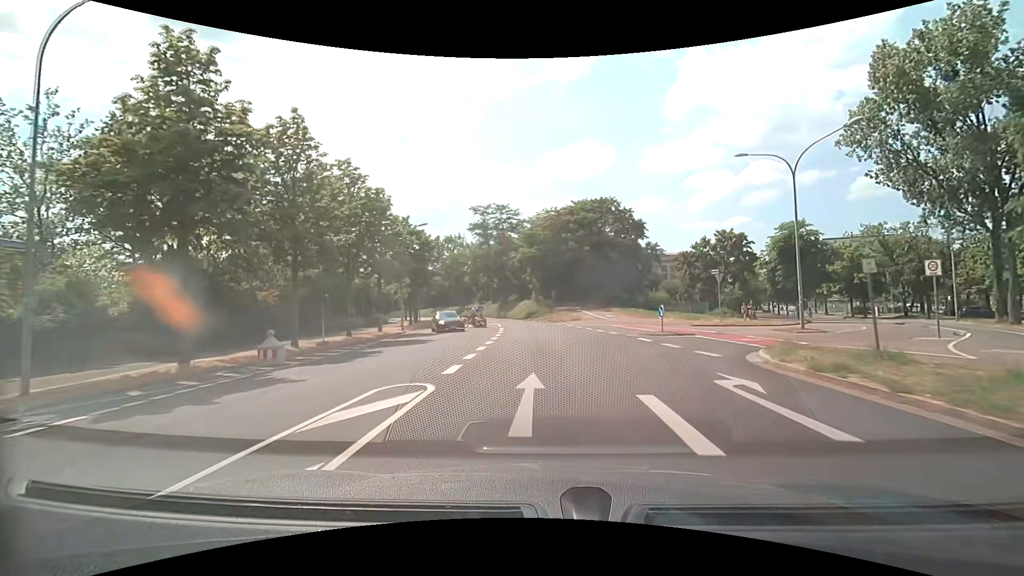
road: tertiary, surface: asphalt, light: Day
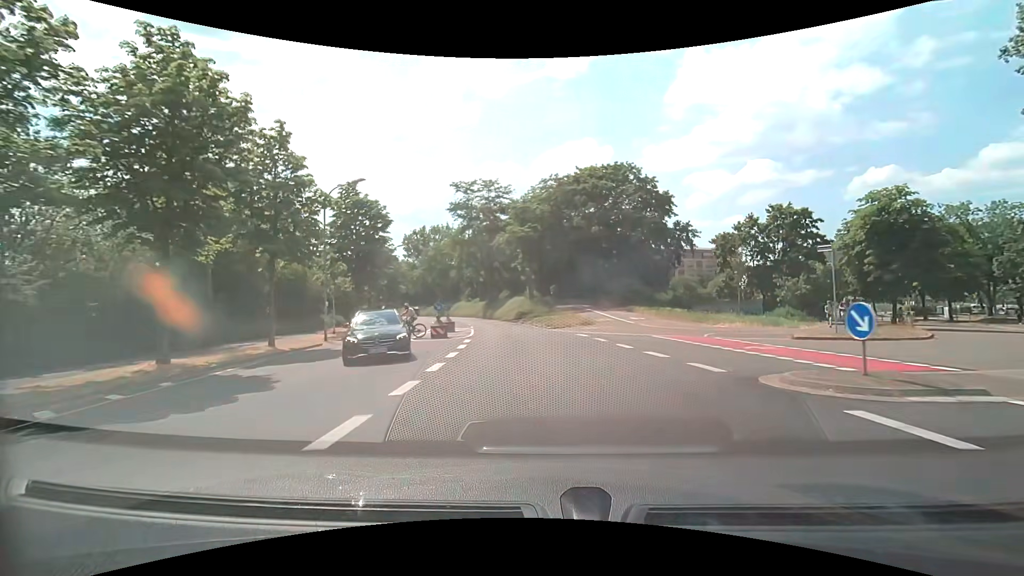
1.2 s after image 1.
(0.0, +14.6) m; 0°
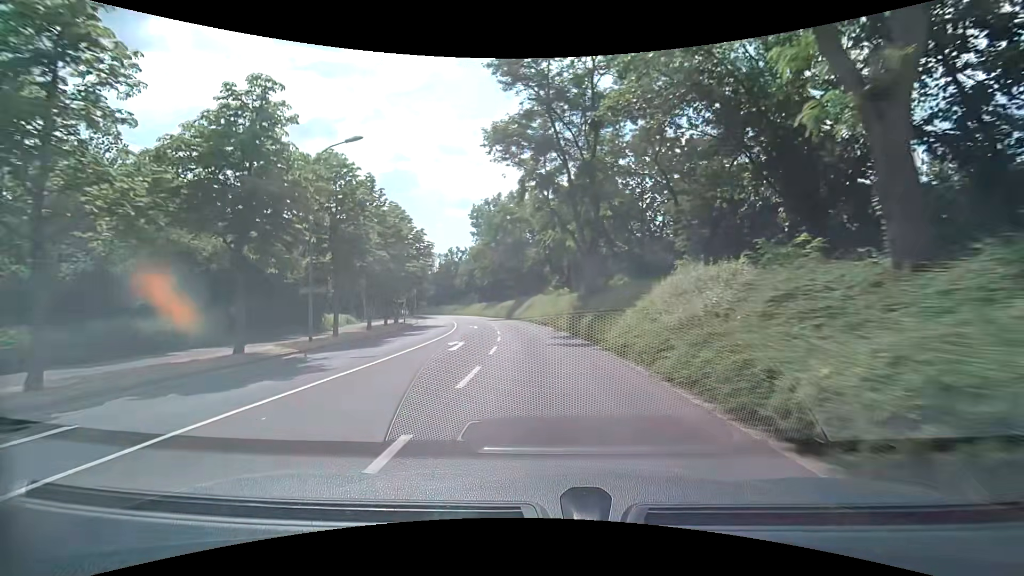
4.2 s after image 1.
(-4.0, +38.7) m; -12°
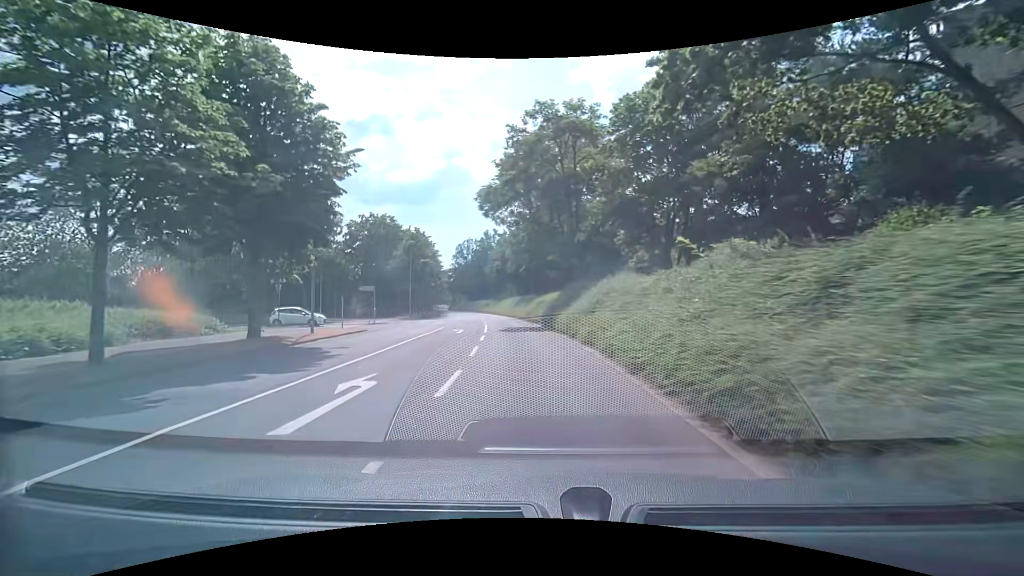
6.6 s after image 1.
(-1.4, +30.8) m; -6°
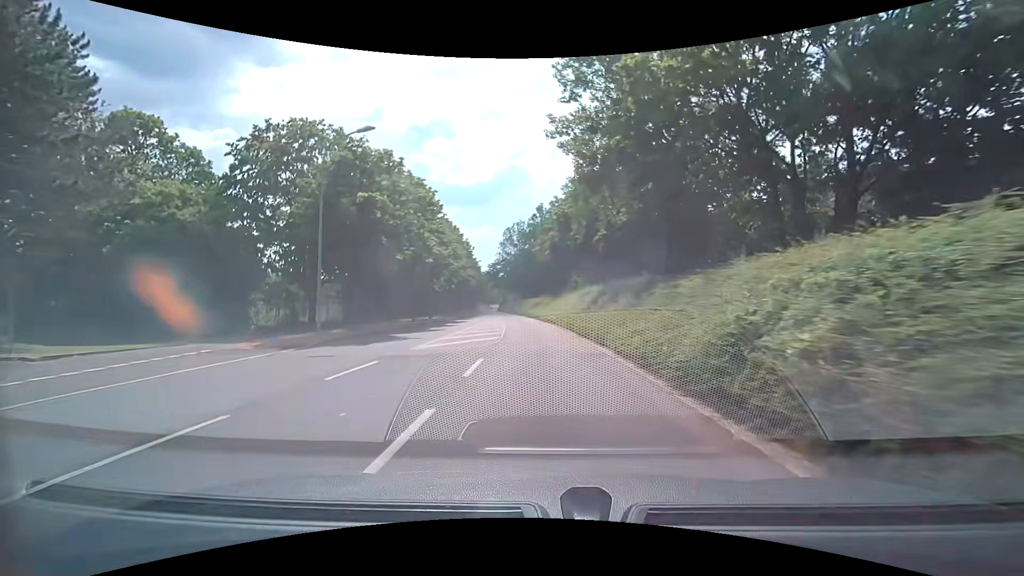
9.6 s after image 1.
(-2.5, +35.3) m; -7°
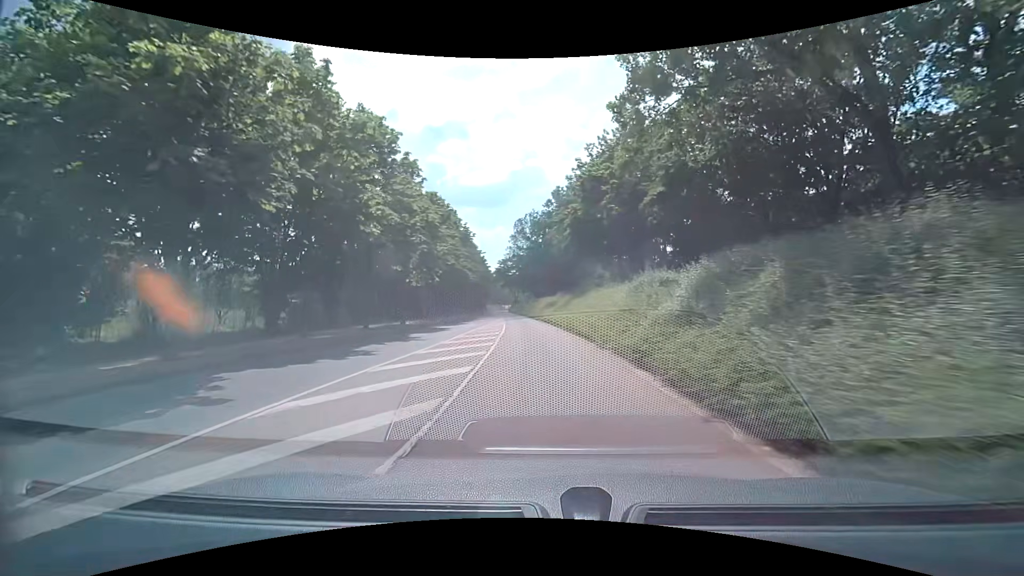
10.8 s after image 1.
(-0.1, +14.2) m; -2°
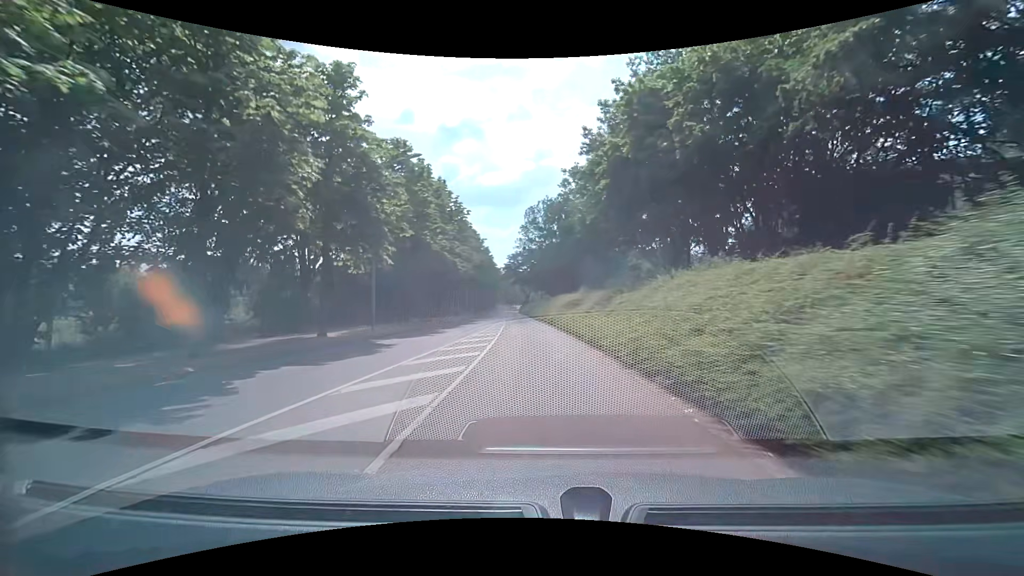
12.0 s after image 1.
(-0.2, +14.5) m; -1°
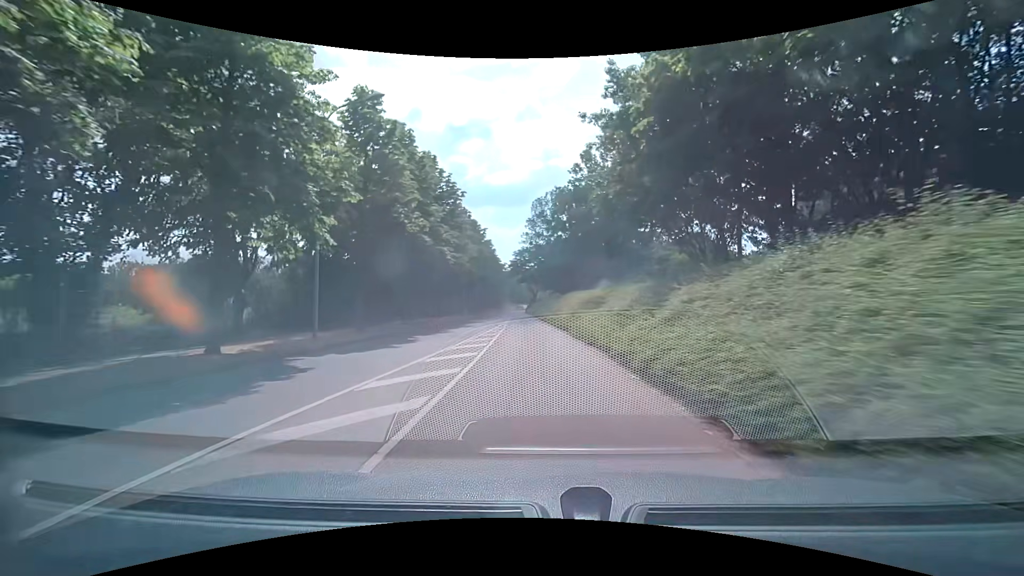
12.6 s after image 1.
(-0.1, +7.3) m; -1°
(0, +10) (0, +20) (-1, +30) (-2, +40) (-2, +50) (-3, +60) (-3, +70) (-3, +80) (-4, +90) (-5, +100) m
